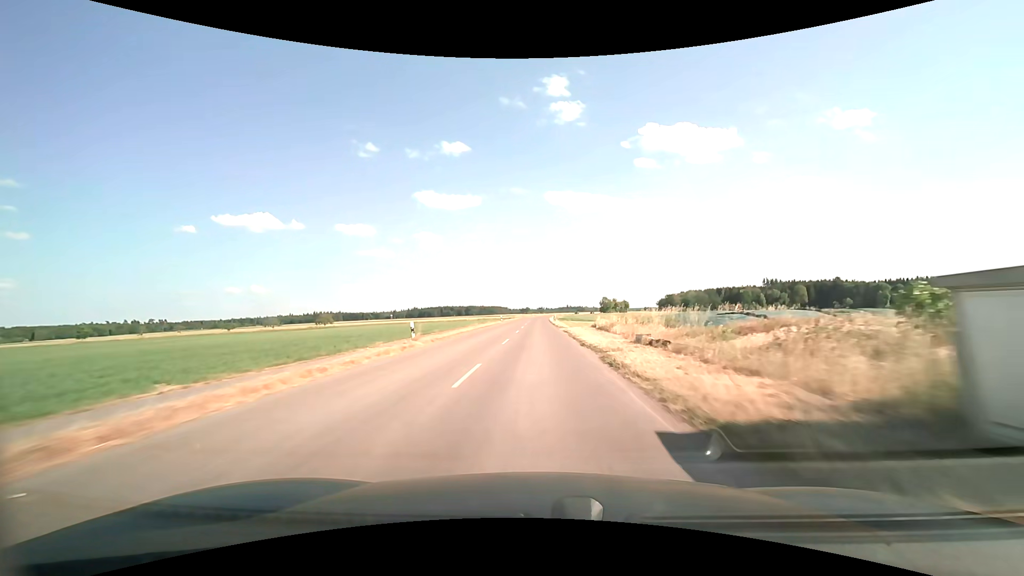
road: tertiary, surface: asphalt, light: Day
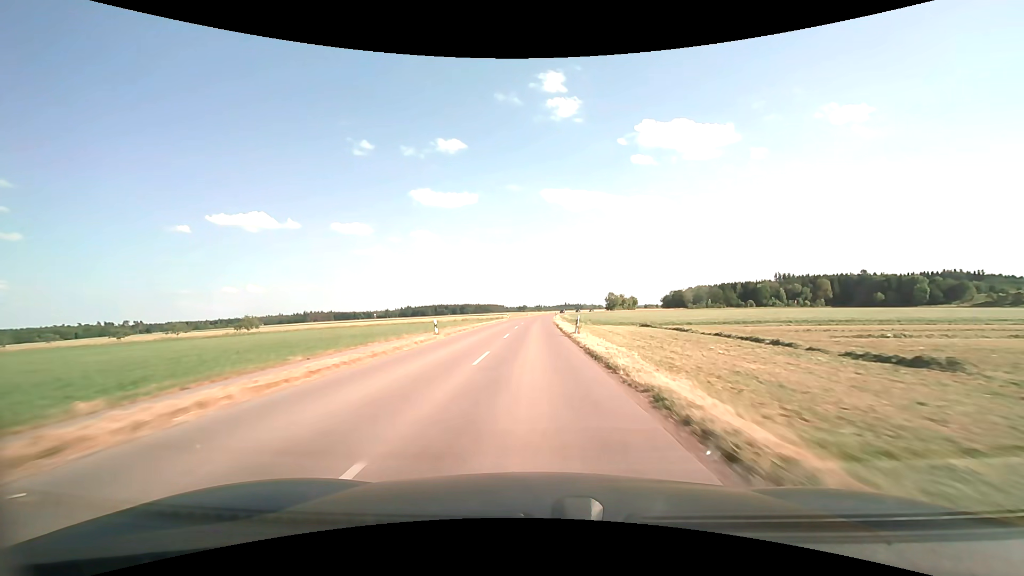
(+0.1, +44.5) m; 0°
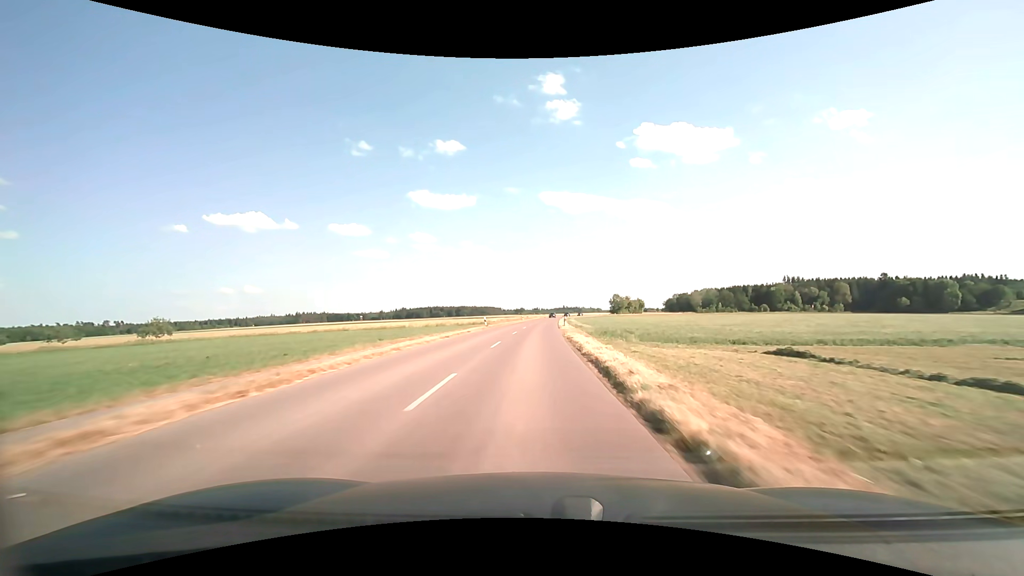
(+0.1, +29.9) m; 0°
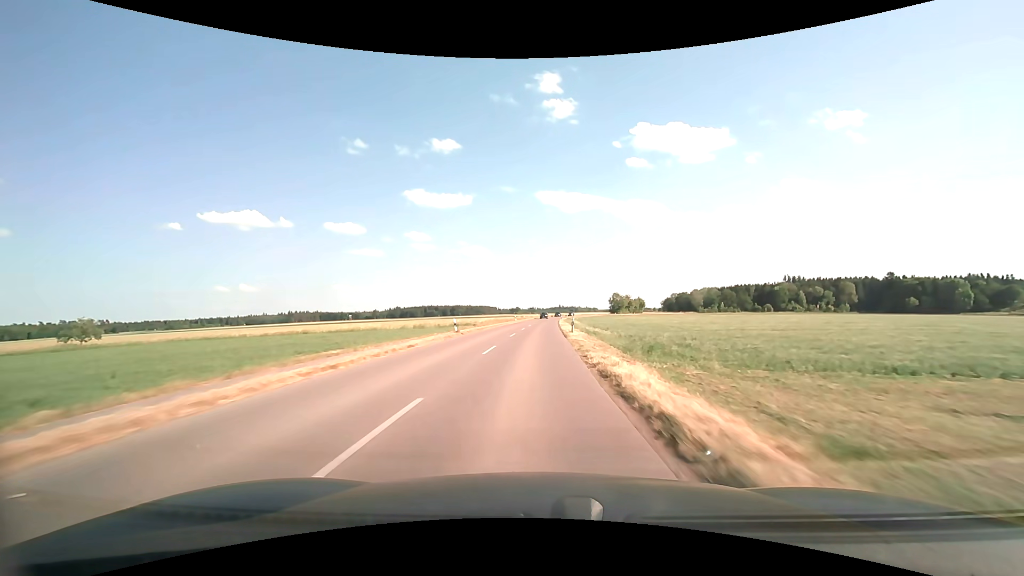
(0.0, +15.0) m; 0°
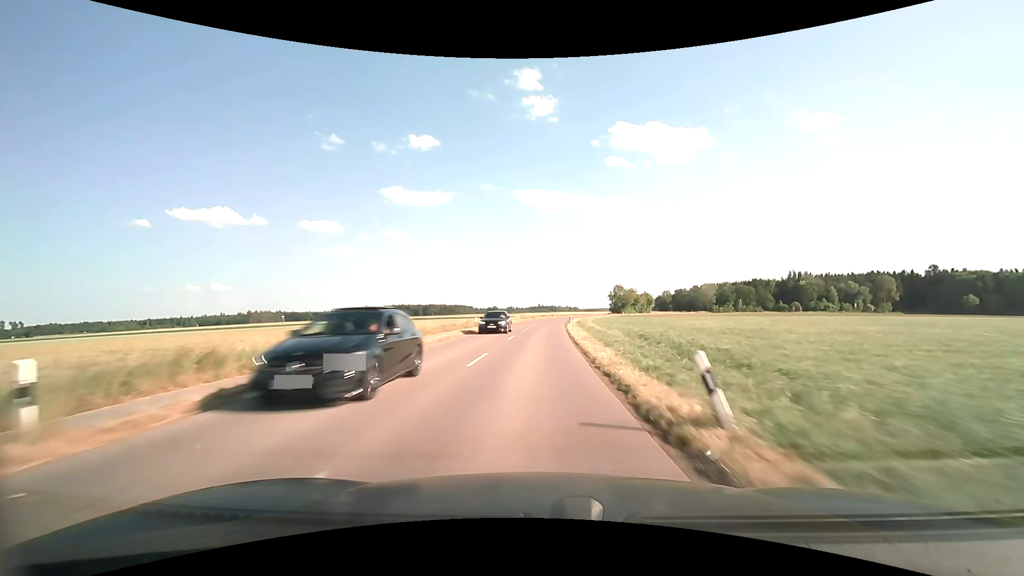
(+1.8, +75.9) m; +2°
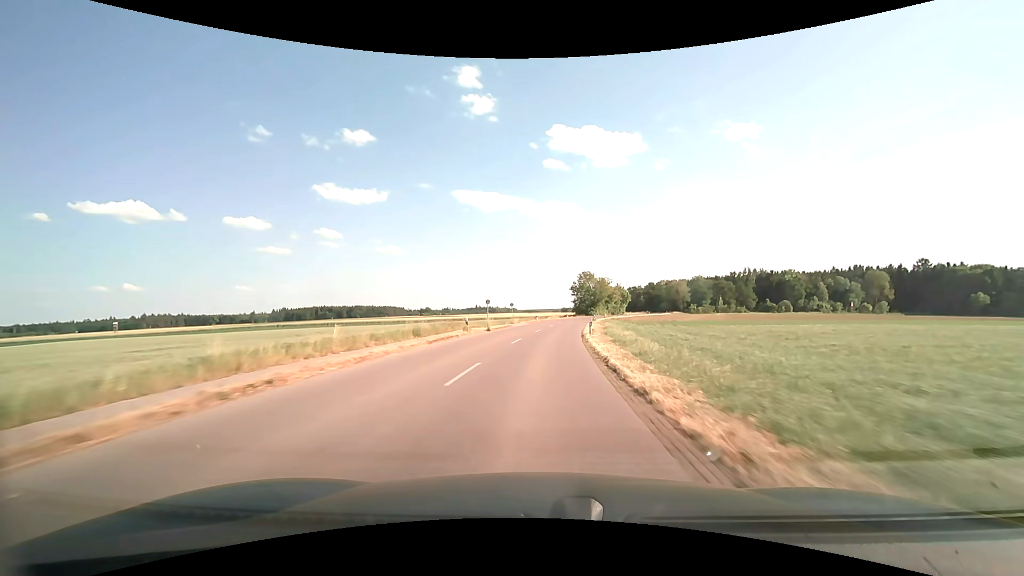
(+3.3, +75.4) m; +7°
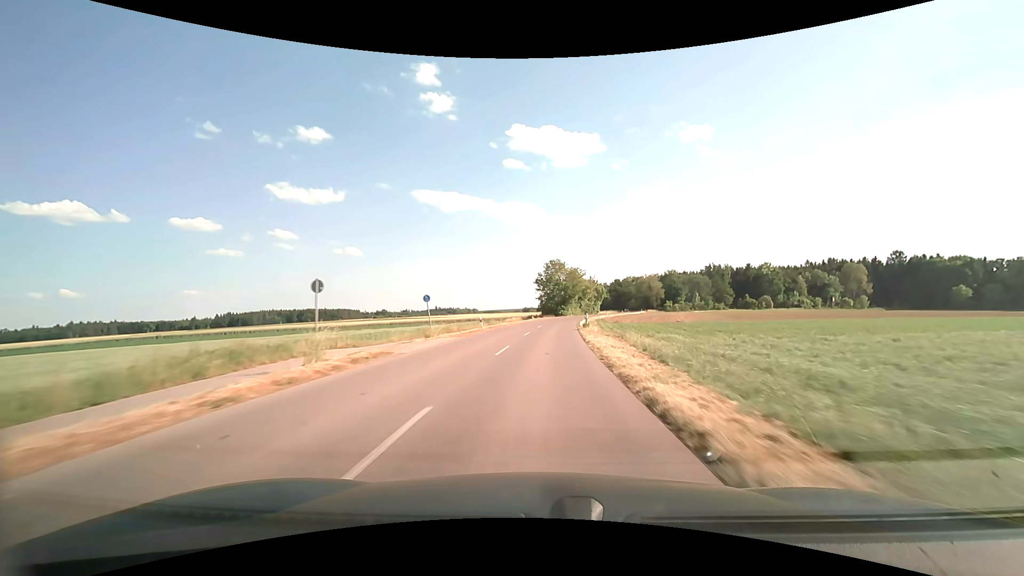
(+1.2, +29.9) m; +4°
